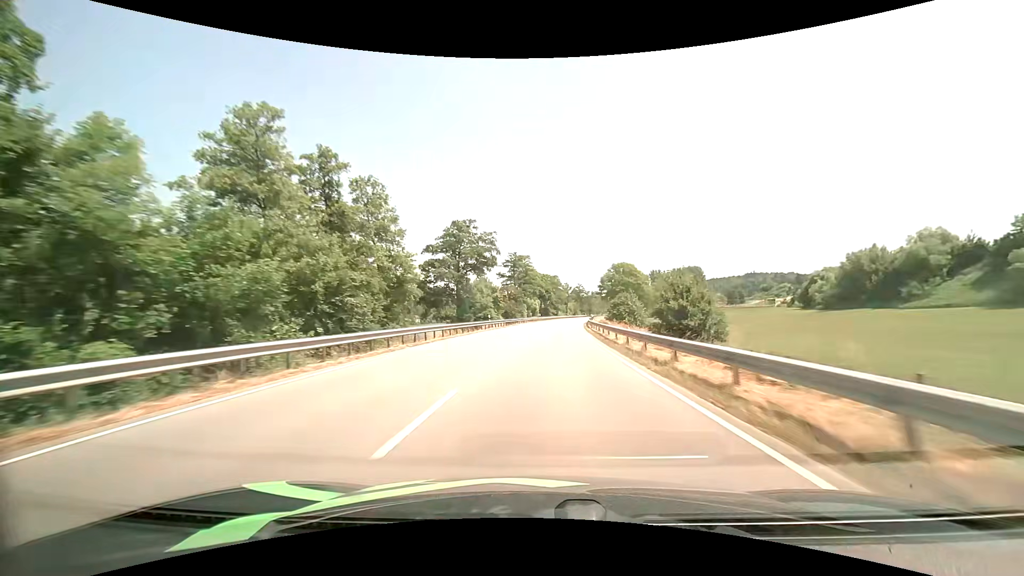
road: primary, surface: asphalt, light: Day
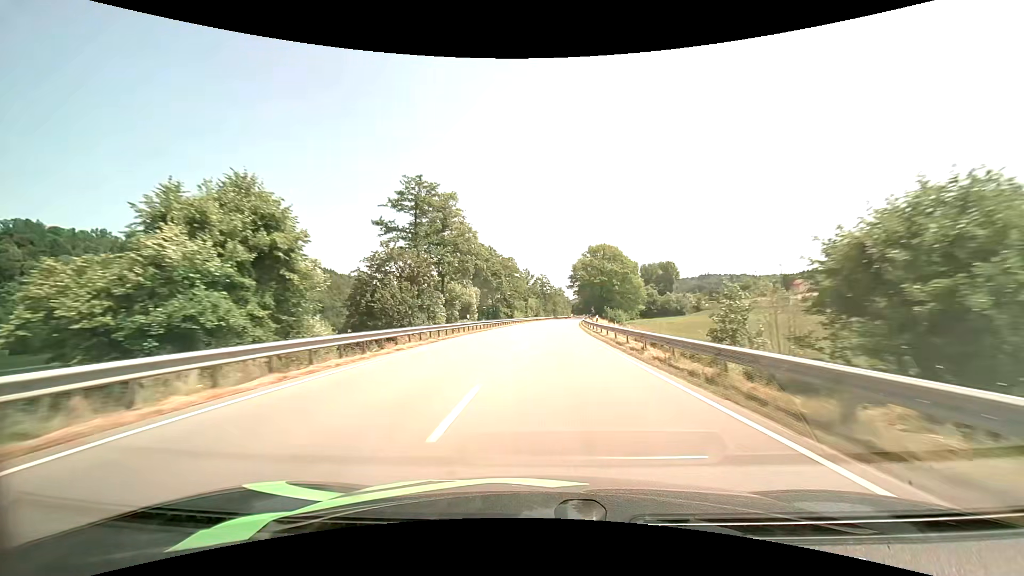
(+2.0, +58.9) m; +5°
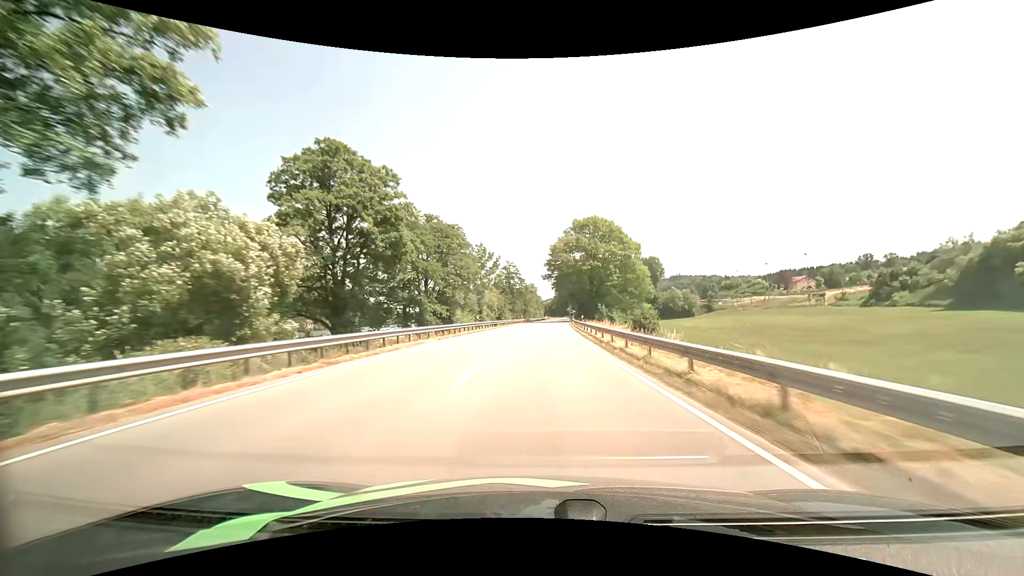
(+1.5, +43.8) m; +3°
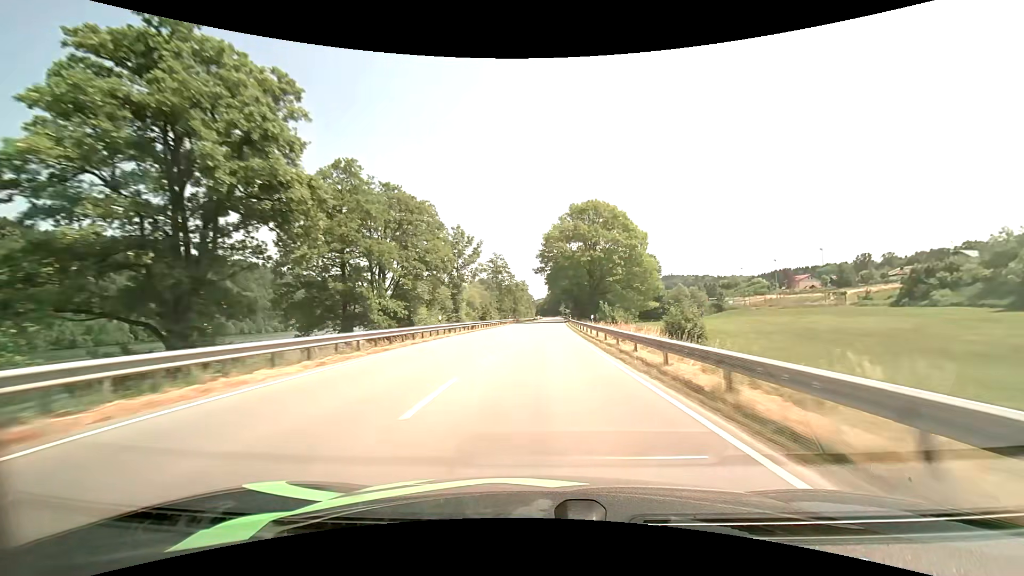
(+0.1, +14.7) m; +1°
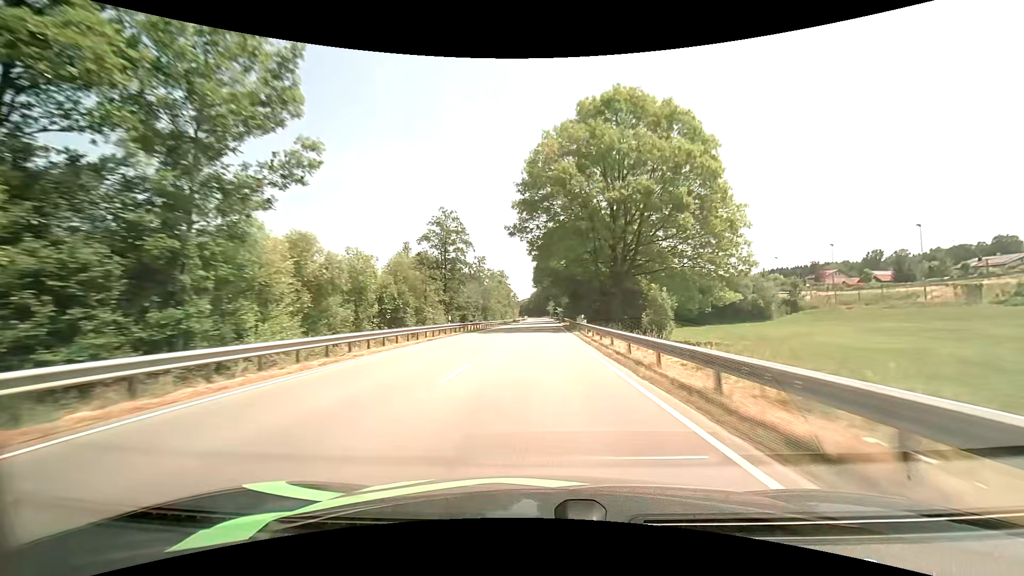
(+0.9, +44.2) m; +2°
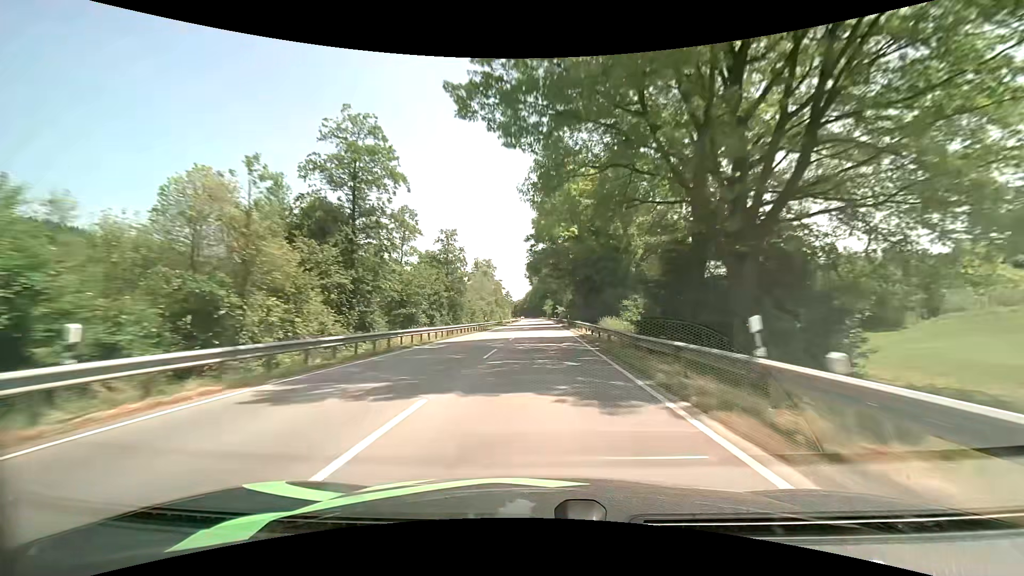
(+0.1, +29.8) m; 0°
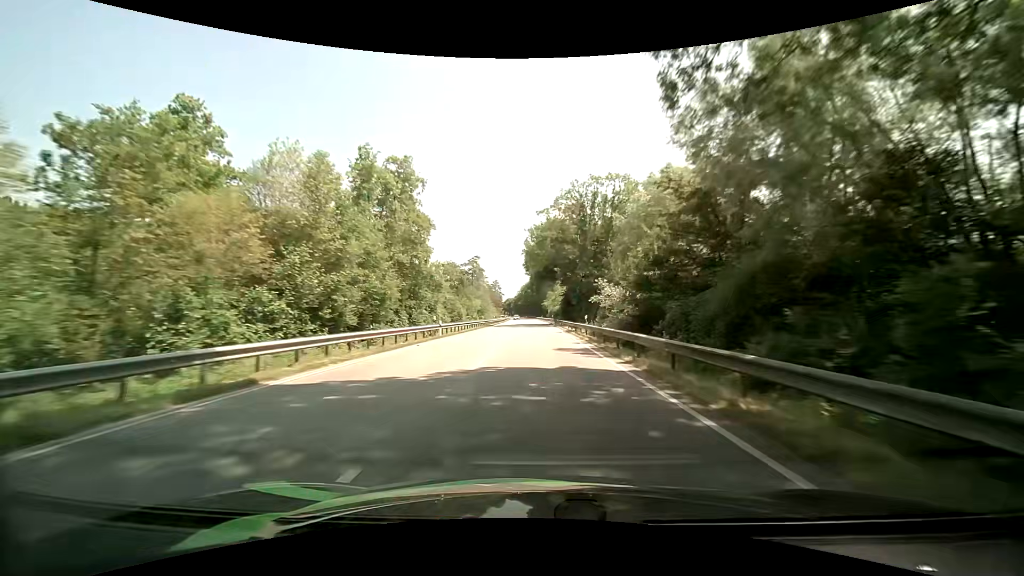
(+0.6, +74.9) m; 0°
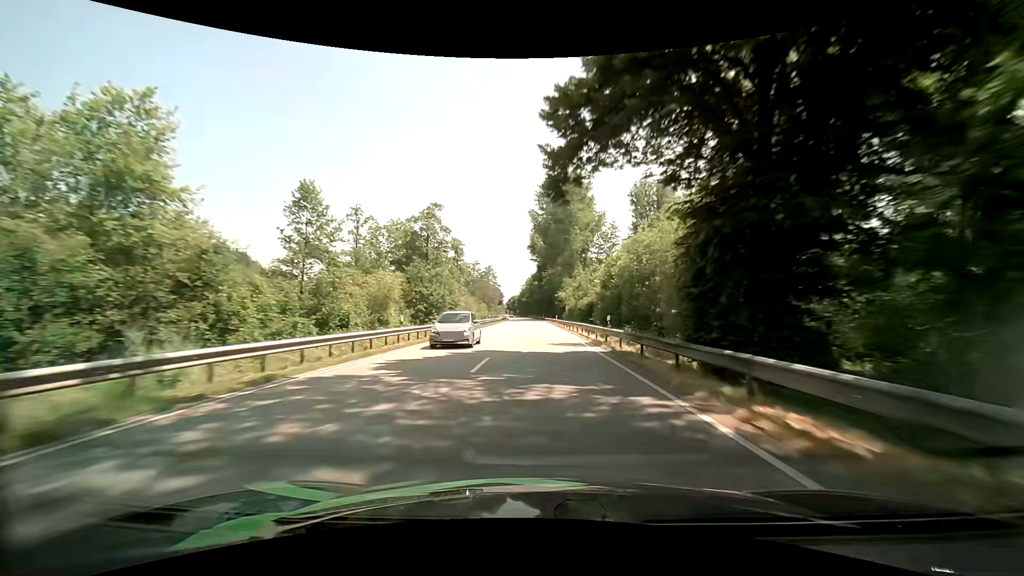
(-0.4, +60.4) m; -1°
(0, +10) (0, +20) (0, +30) (0, +40) (-1, +50) (-1, +60) (-1, +70) (-1, +80) (-1, +90) (-2, +100) m
